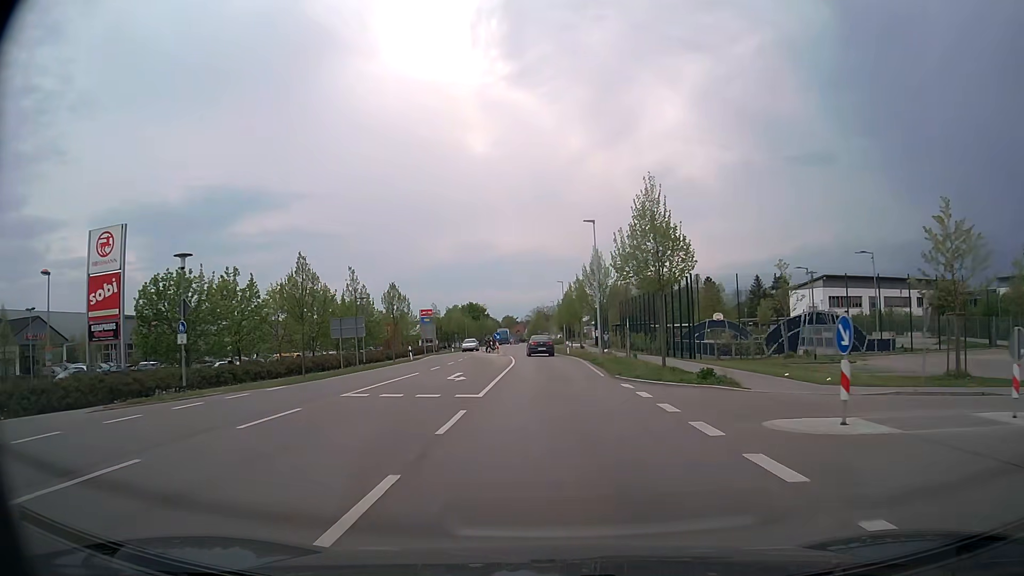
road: tertiary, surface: asphalt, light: Day
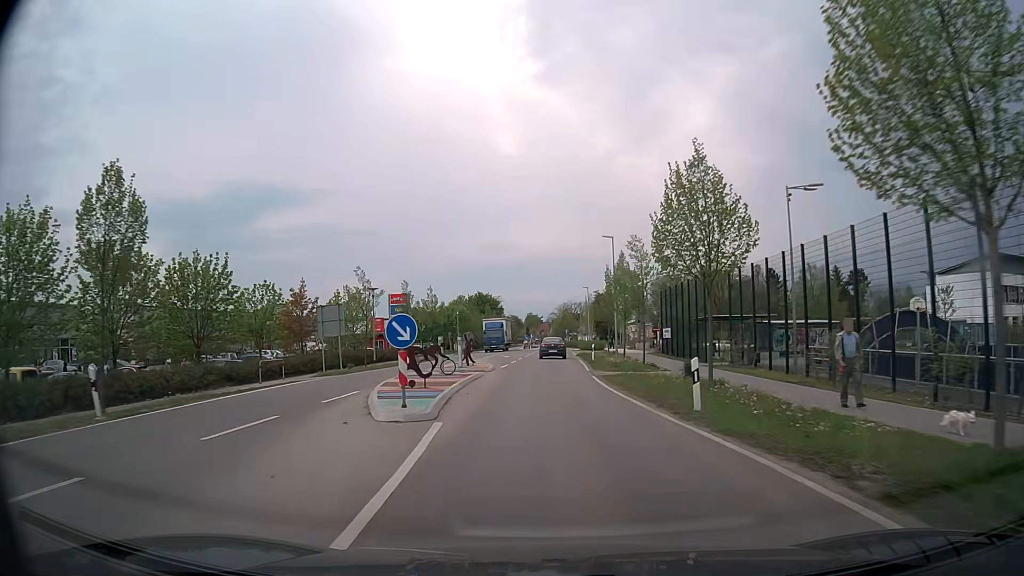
(-0.7, +38.5) m; -2°
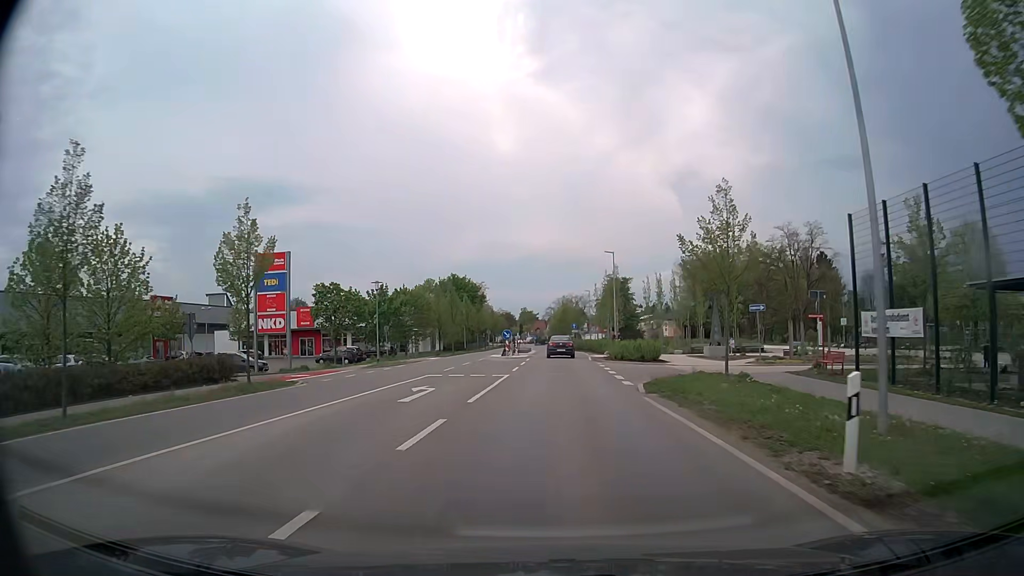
(-0.2, +36.4) m; 0°
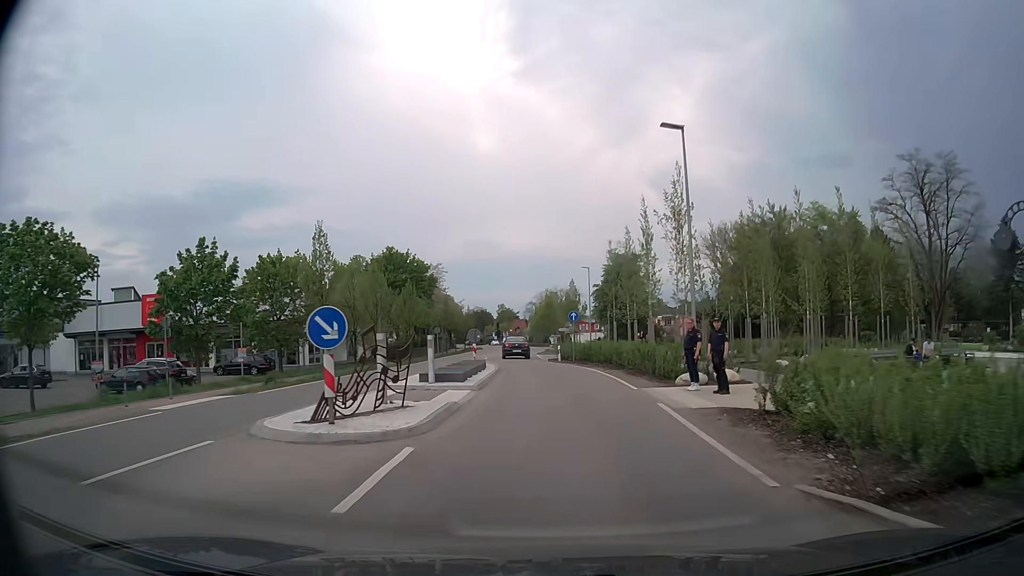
(+0.4, +33.2) m; +2°
